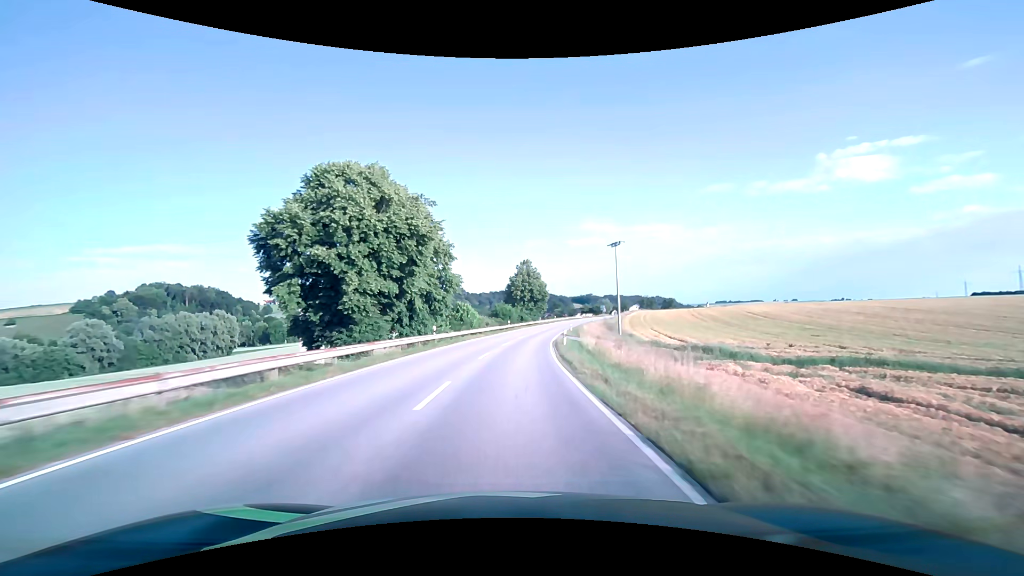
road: secondary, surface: asphalt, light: Day
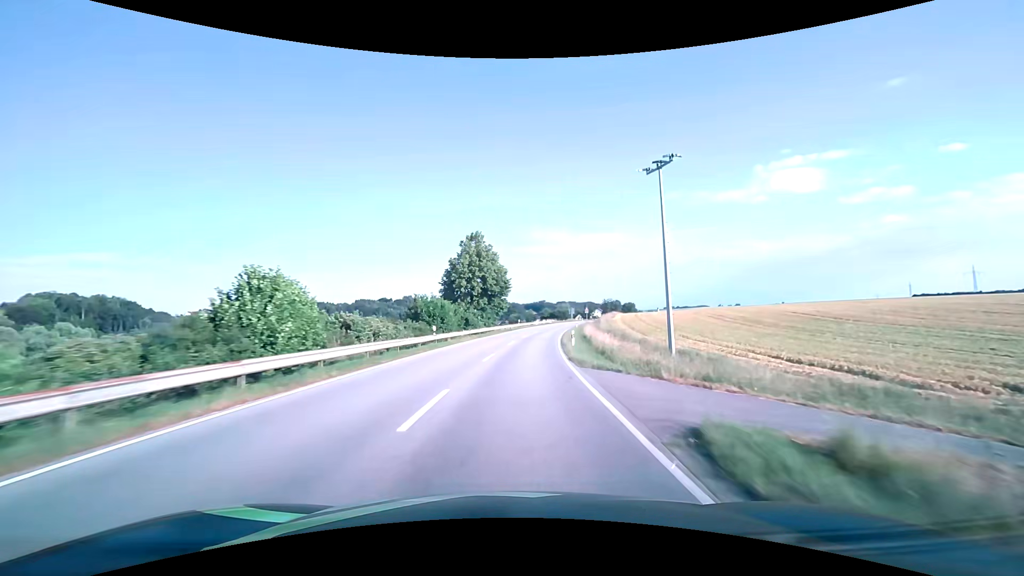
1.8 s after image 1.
(+1.7, +37.3) m; +6°
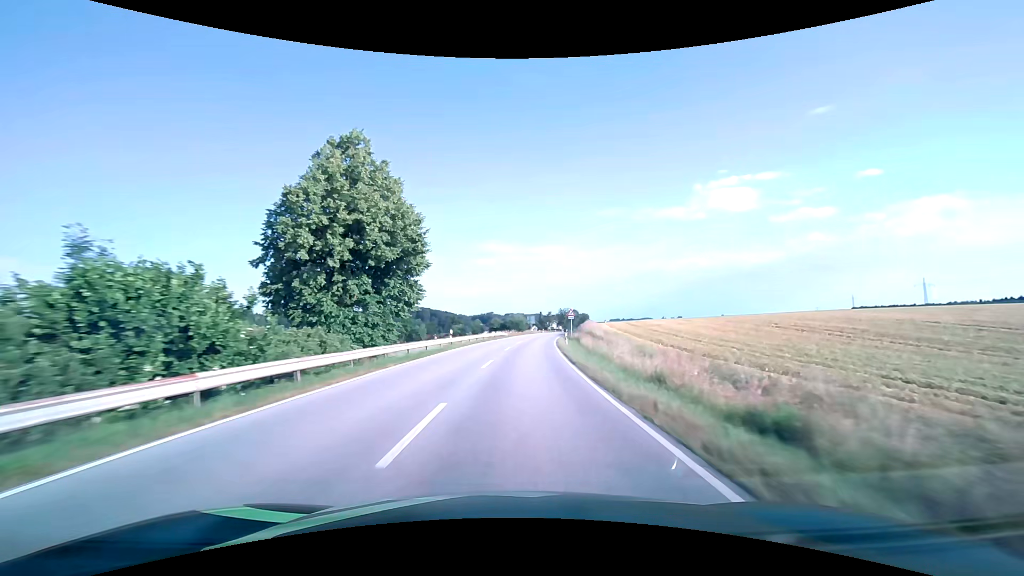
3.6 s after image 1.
(+1.6, +37.2) m; +5°
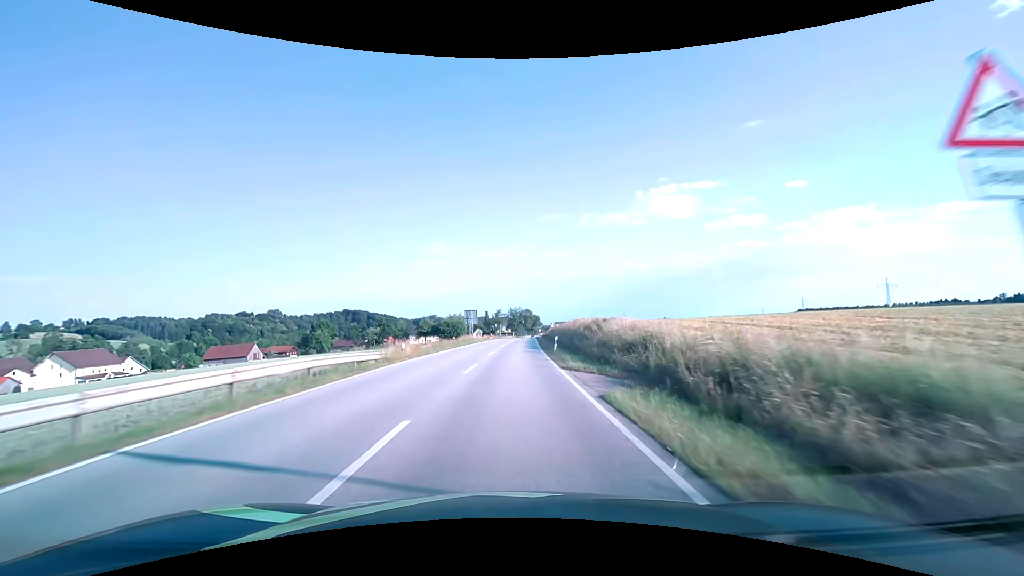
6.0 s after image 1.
(+3.1, +49.4) m; +6°
(0, +10) (0, +20) (+1, +30) (+1, +40) (+1, +50) (+2, +60) (+2, +70) (+3, +80) (+4, +90) (+4, +100) m
